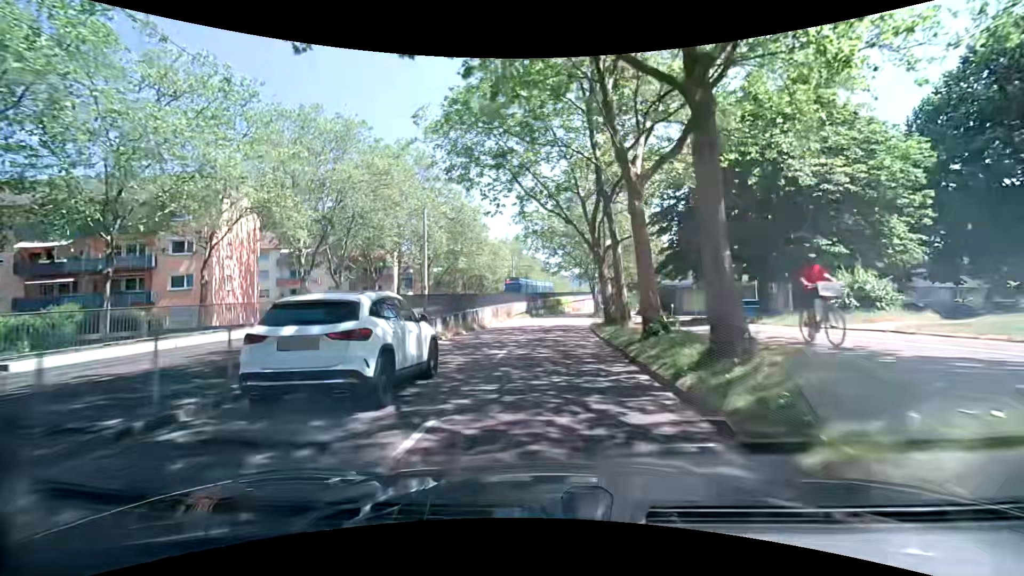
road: tertiary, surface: asphalt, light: Day
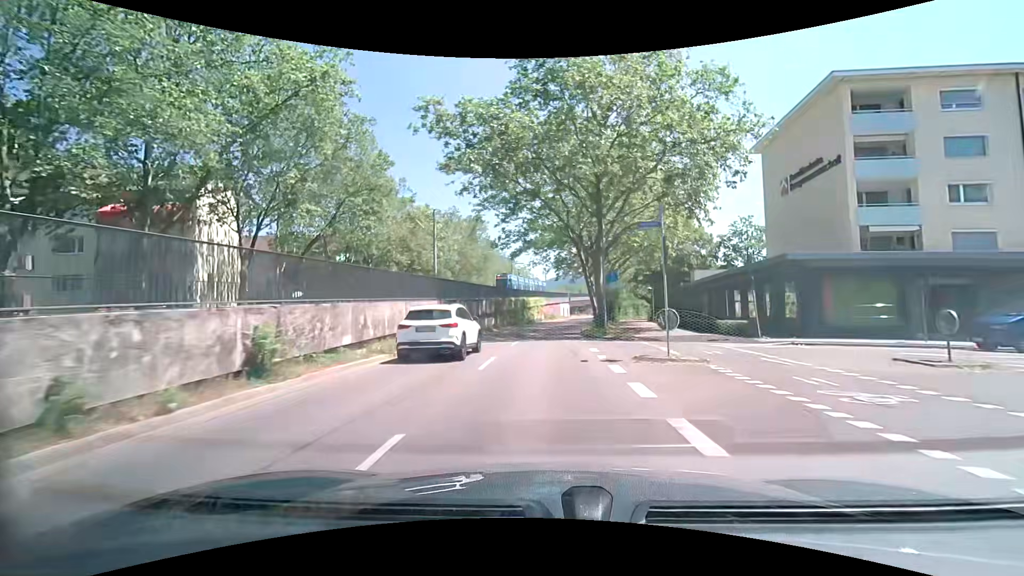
(+0.9, +36.3) m; +4°
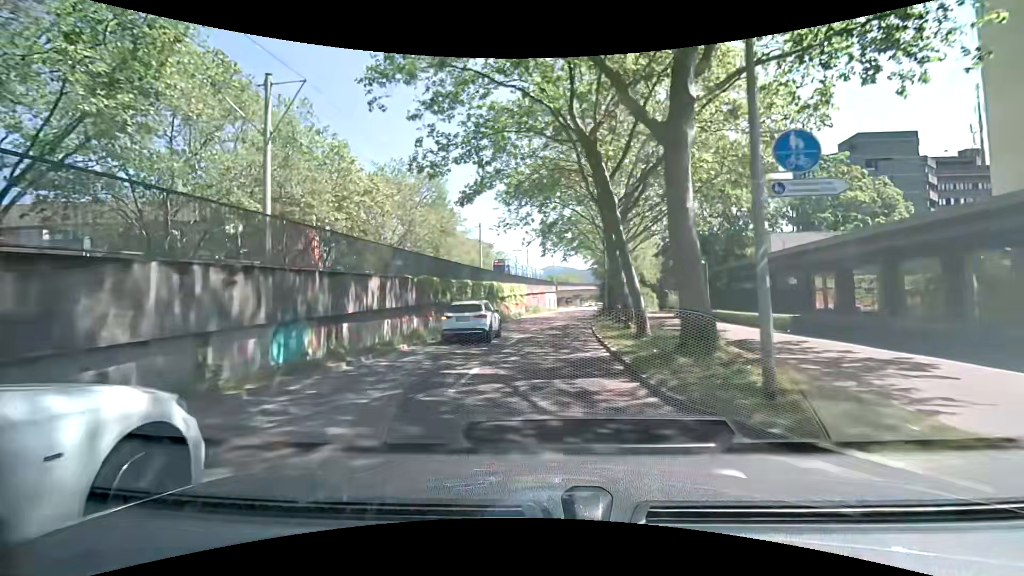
(0.0, +21.6) m; +1°
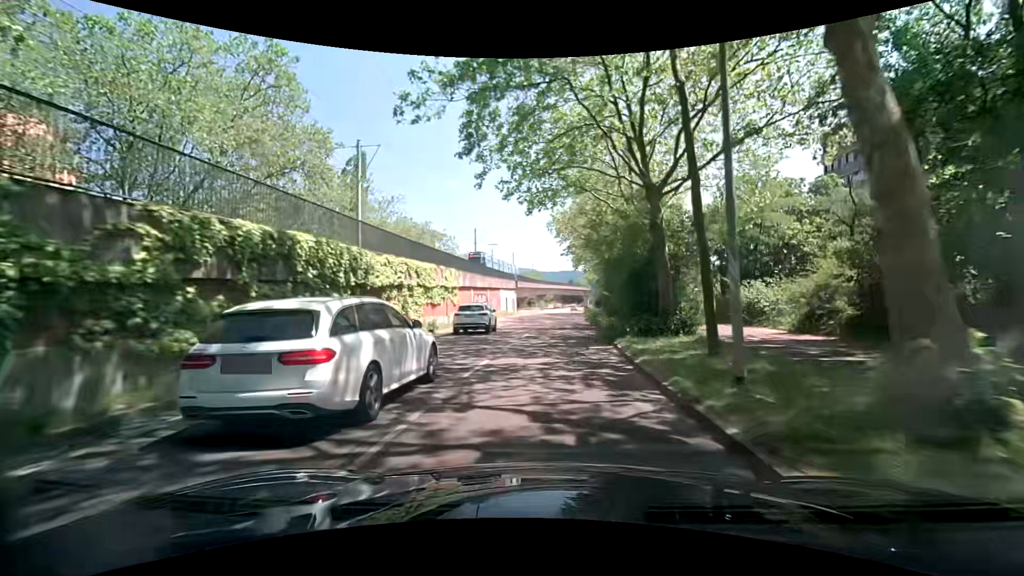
(+1.0, +28.4) m; +5°
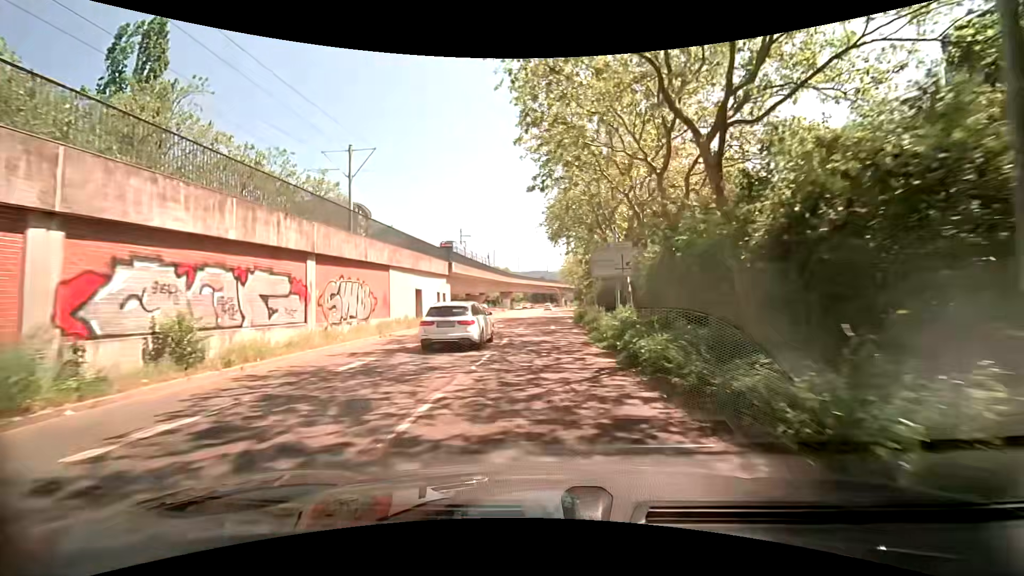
(+1.2, +34.7) m; +4°
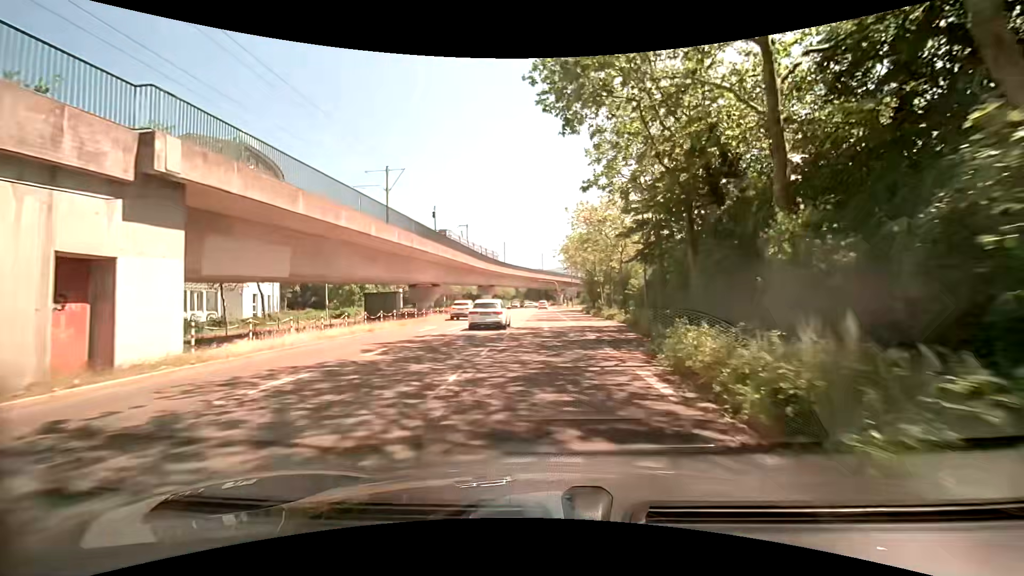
(-0.2, +33.8) m; 0°
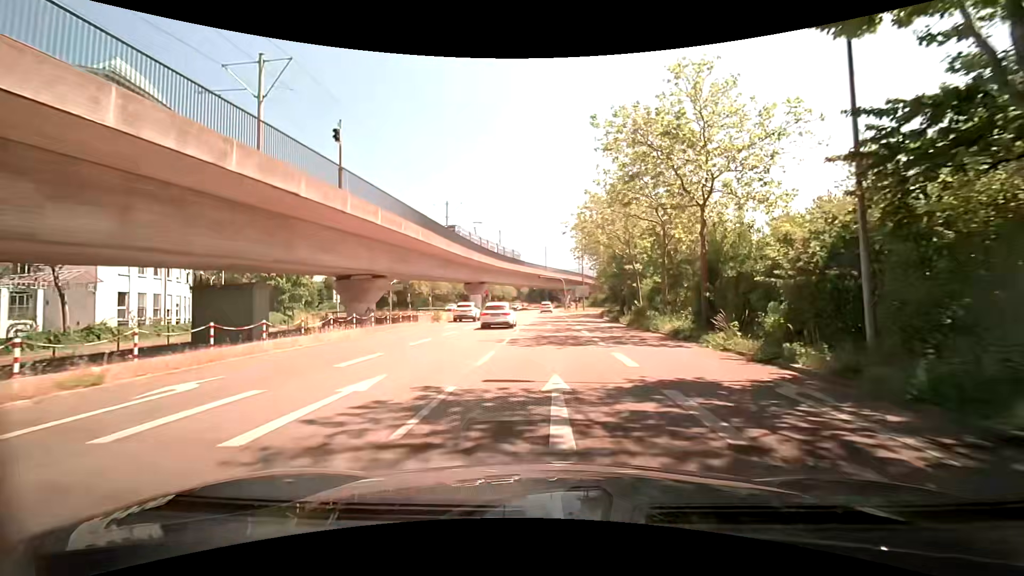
(-0.1, +19.9) m; 0°
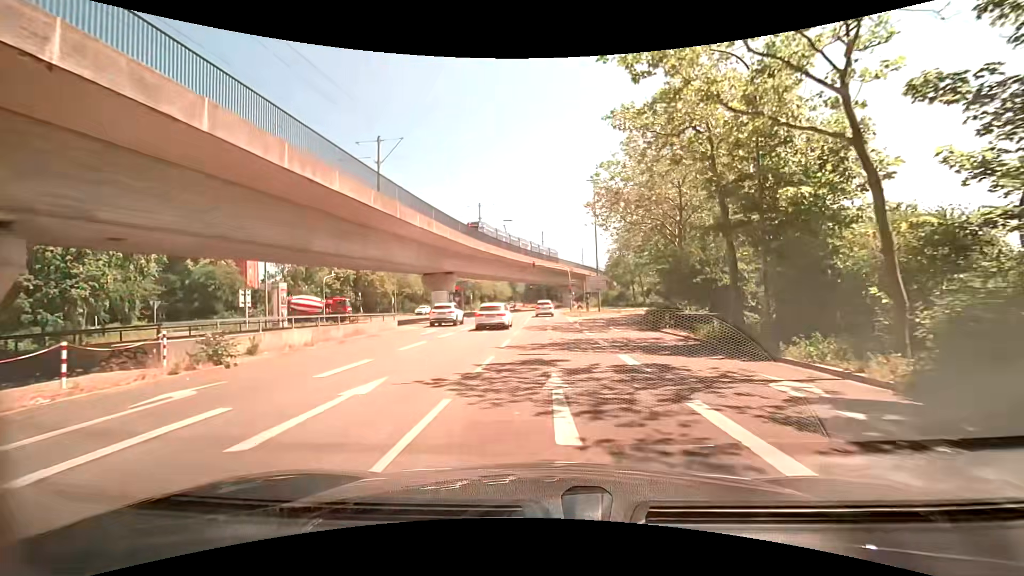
(+0.1, +24.7) m; +1°
(0, +10) (0, +20) (0, +30) (0, +40) (0, +50) (0, +60) (0, +70) (0, +80) (0, +90) (0, +100) m
